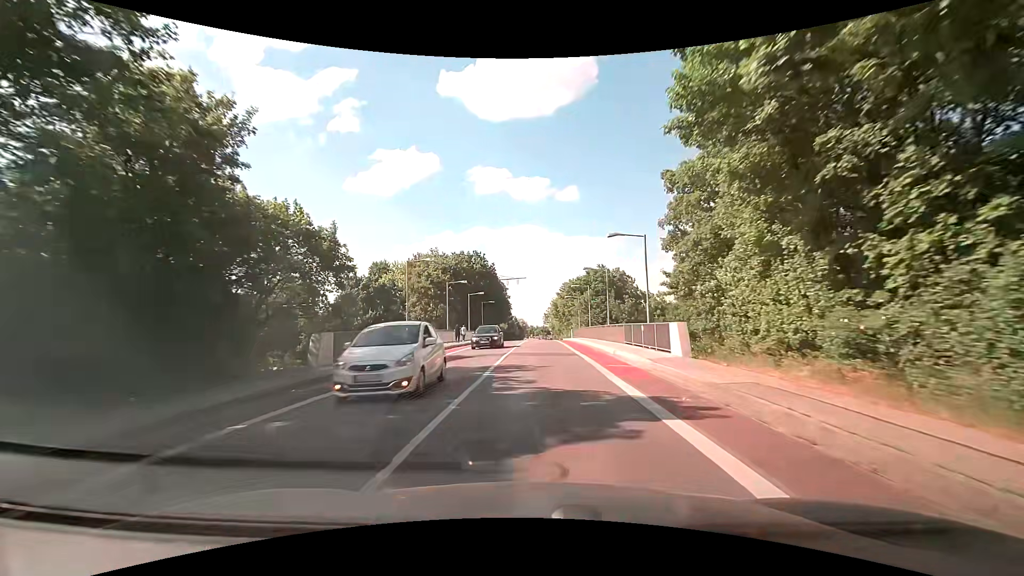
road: tertiary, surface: asphalt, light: Day
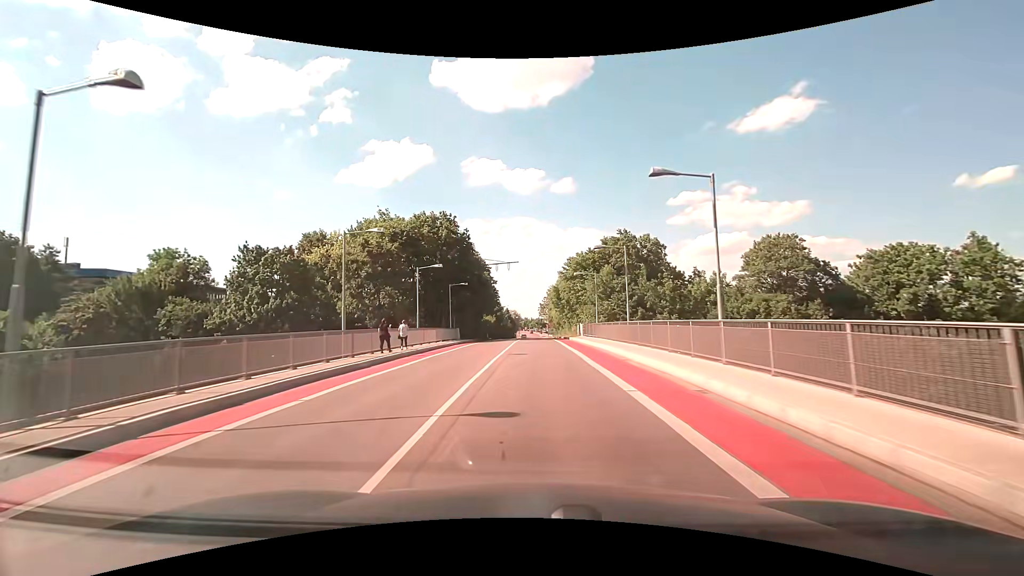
(+0.2, +22.7) m; +1°
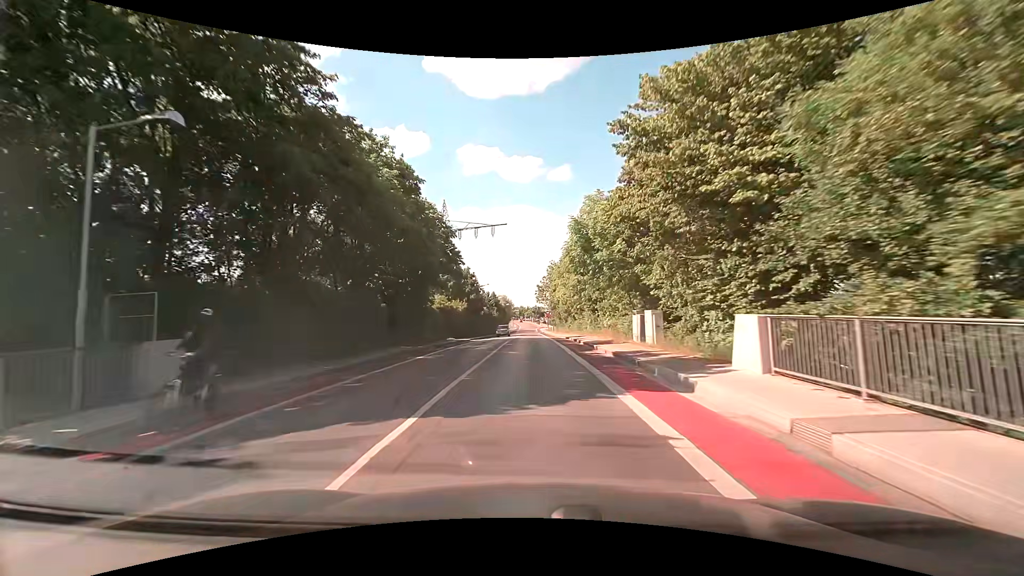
(+0.2, +38.2) m; 0°
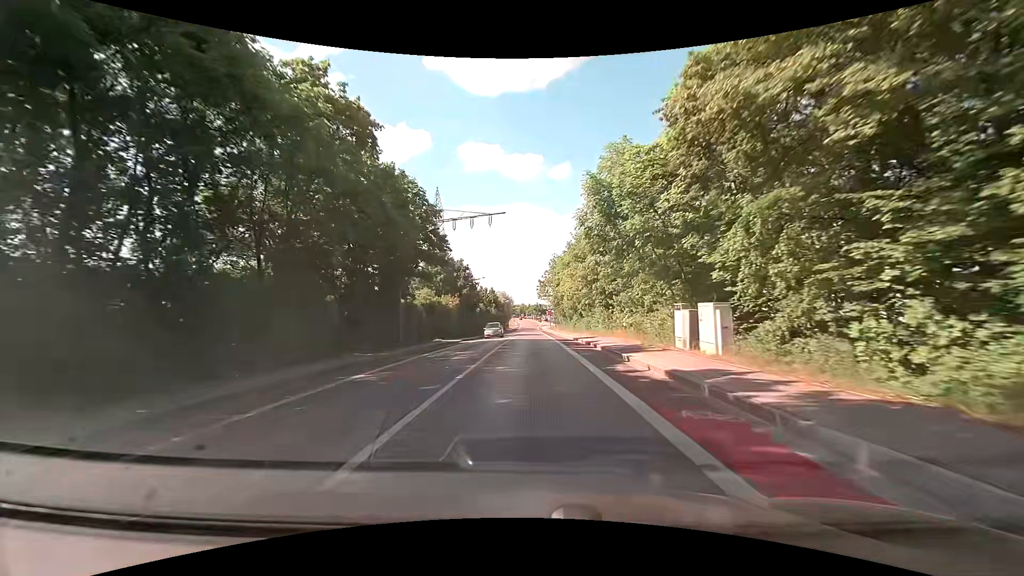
(0.0, +7.6) m; -1°
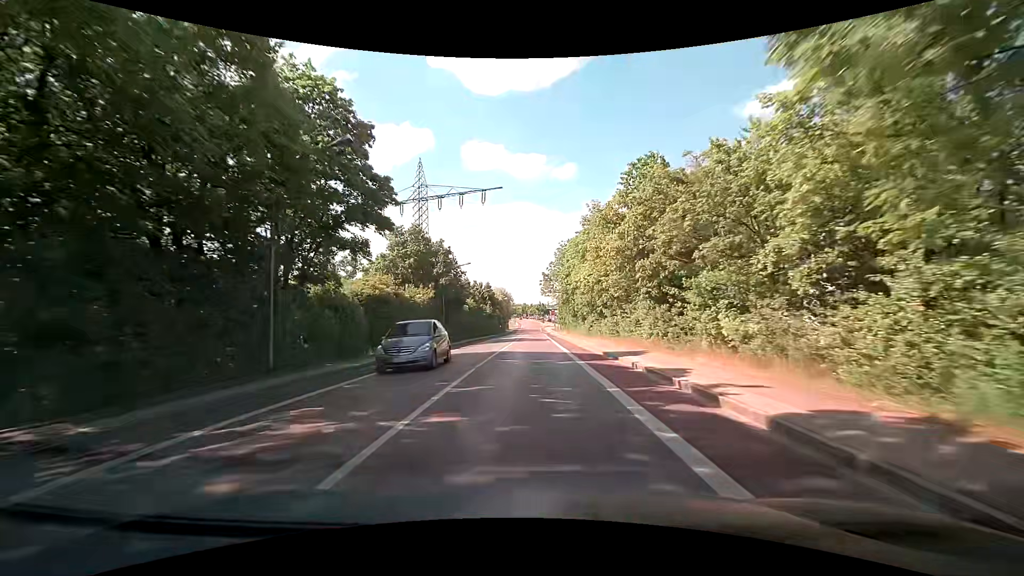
(+0.1, +15.5) m; 0°
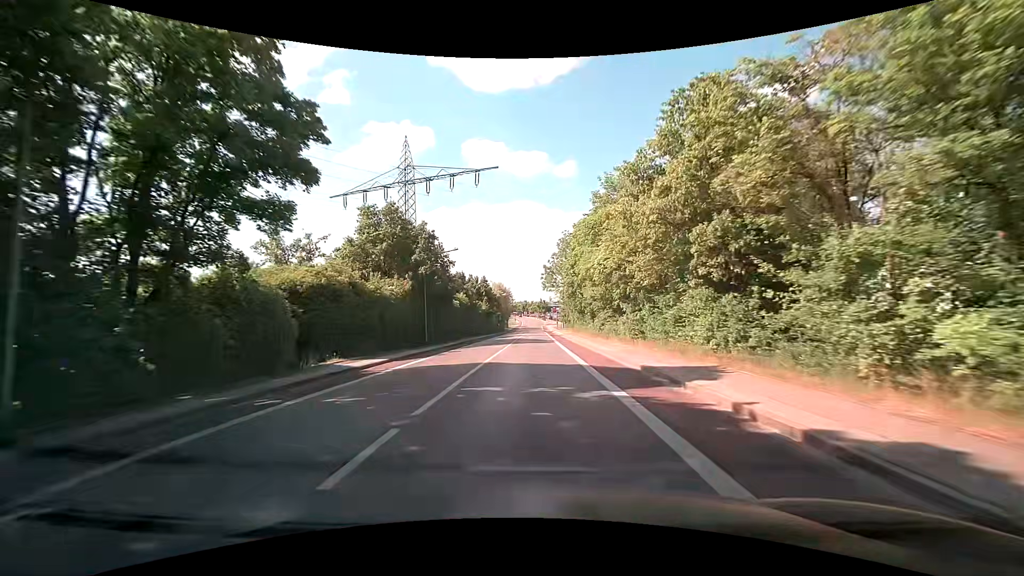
(+0.1, +7.8) m; +1°
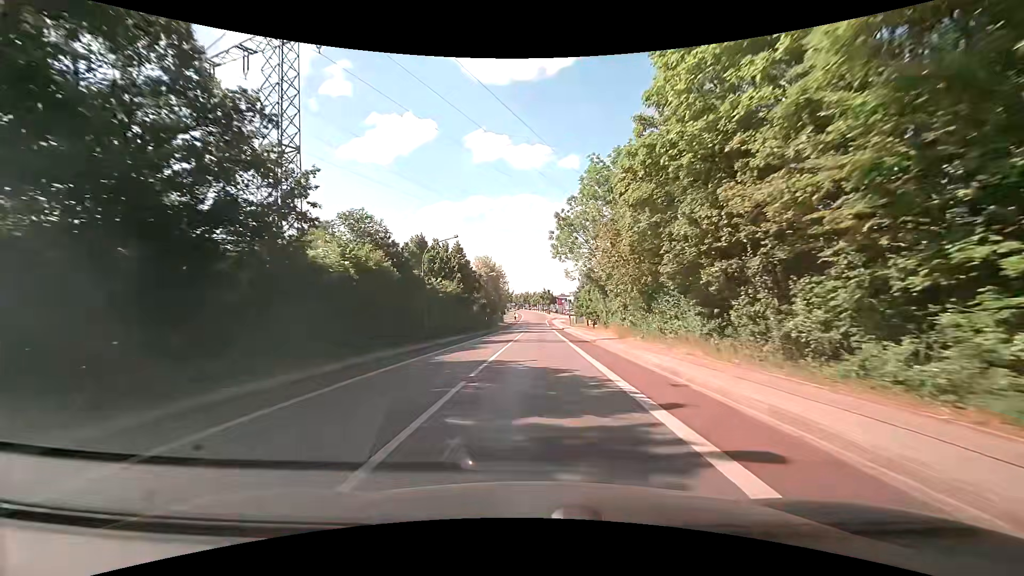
(-0.2, +31.8) m; -1°
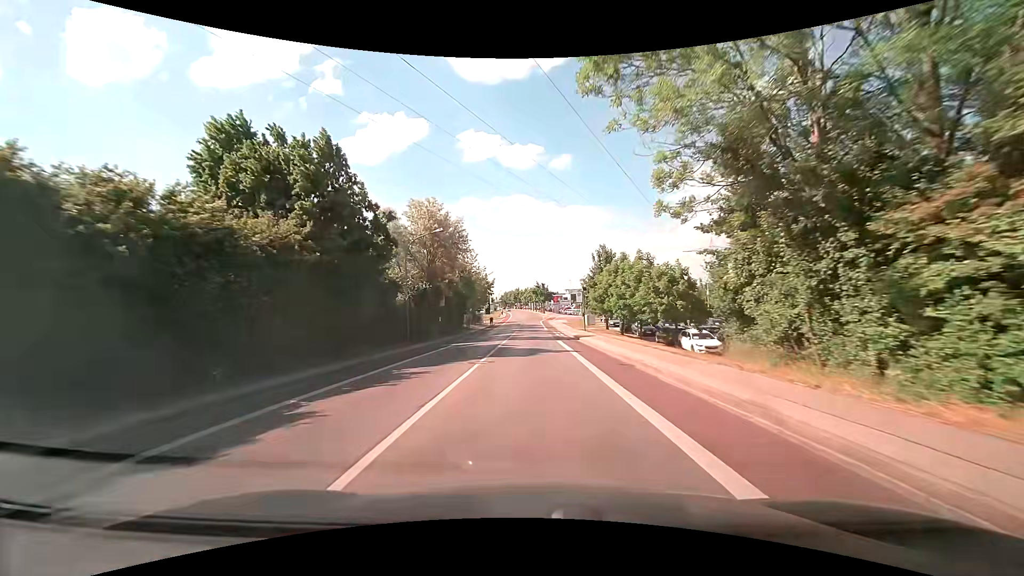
(+0.3, +31.6) m; +1°
(0, +10) (0, +20) (0, +30) (0, +40) (0, +50) (0, +60) (-1, +70) (-1, +80) (-1, +90) (-1, +100) m
